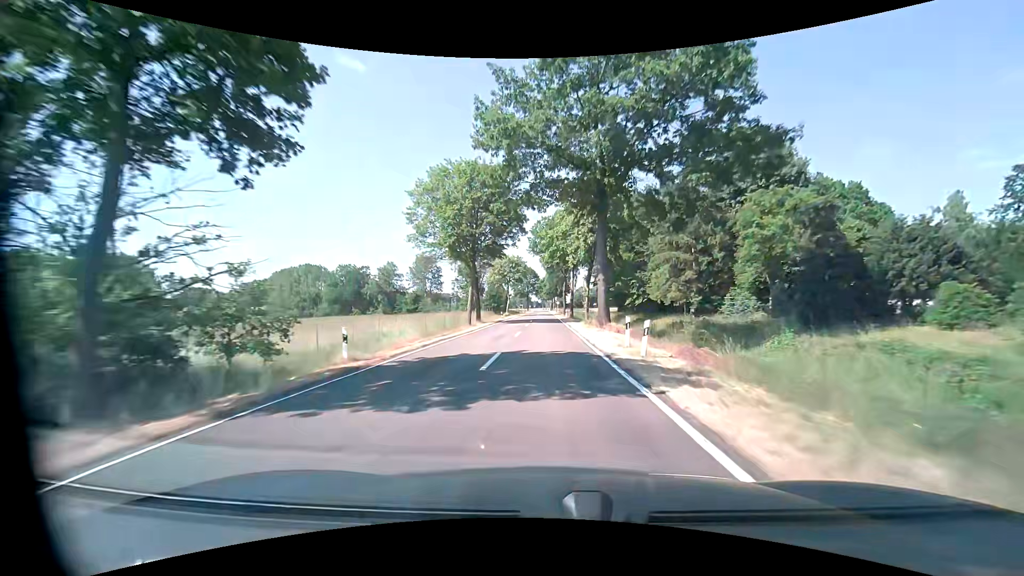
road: tertiary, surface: asphalt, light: Day
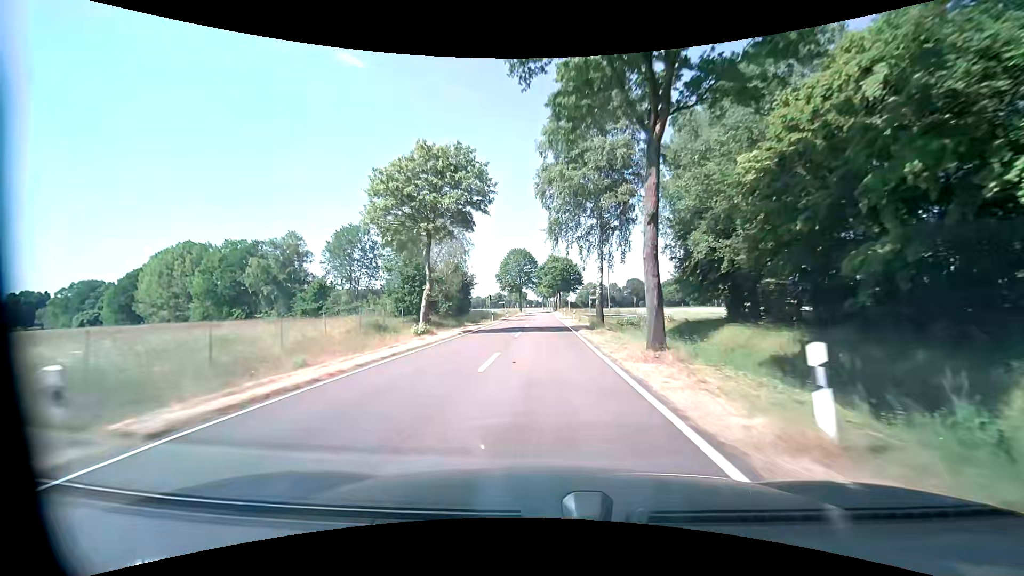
(-0.3, +59.2) m; 0°
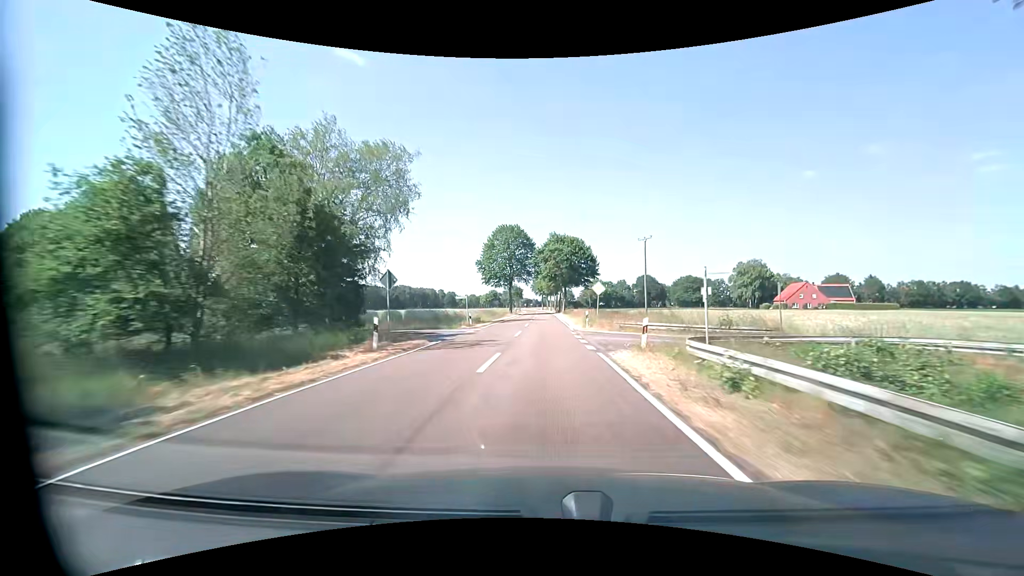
(0.0, +35.6) m; 0°
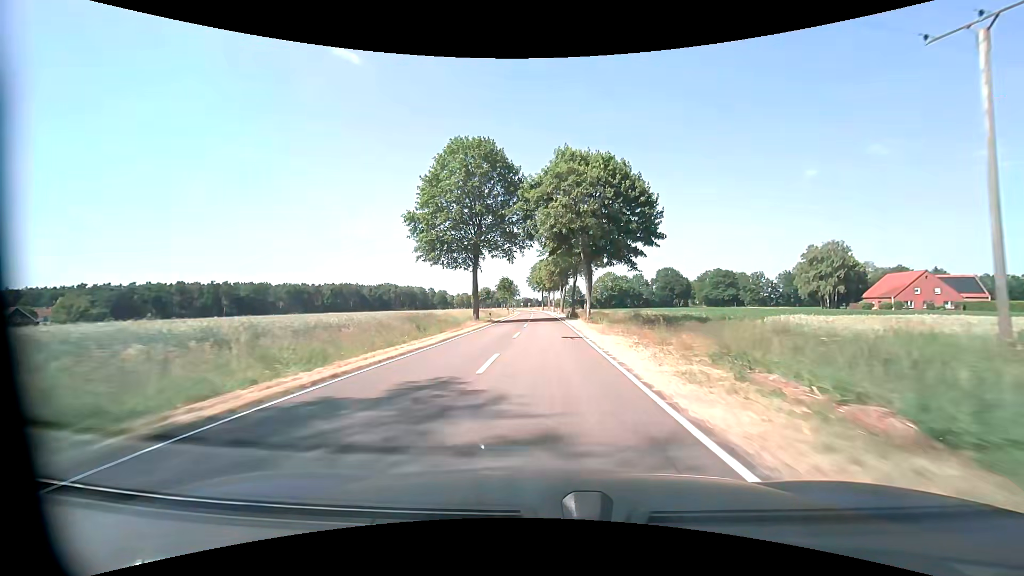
(+0.2, +47.4) m; 0°
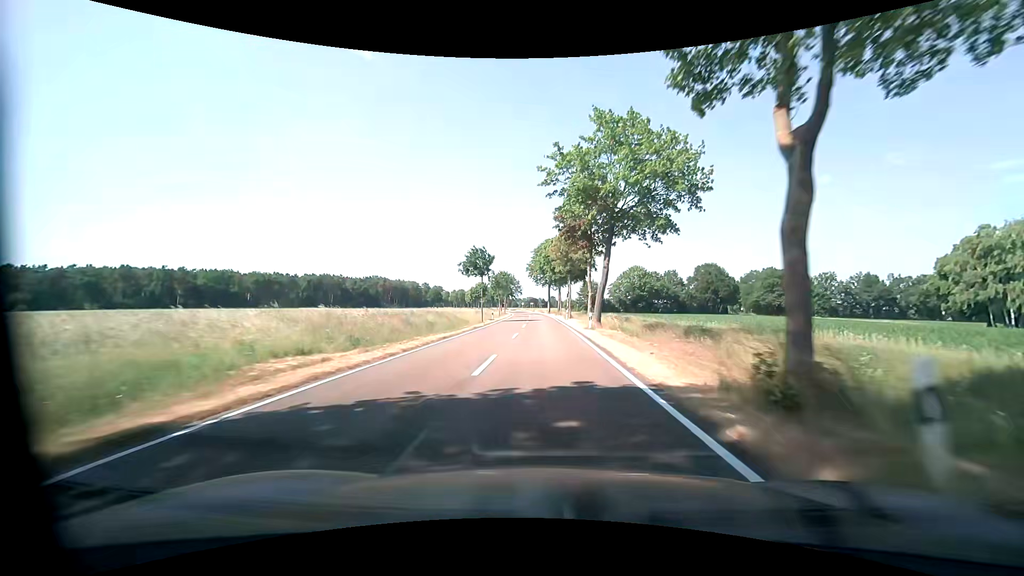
(-0.3, +47.3) m; -1°
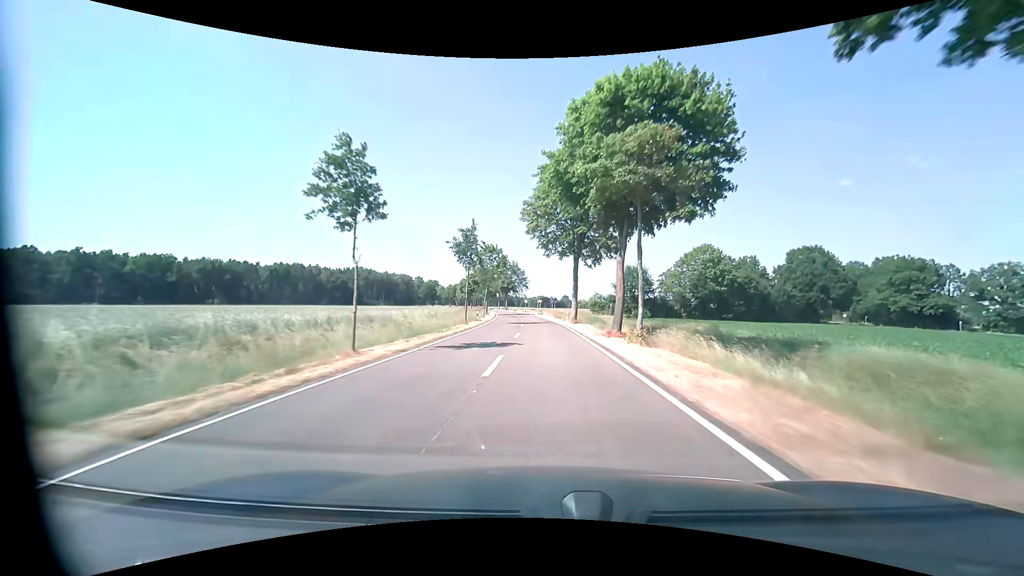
(-0.5, +59.1) m; -1°
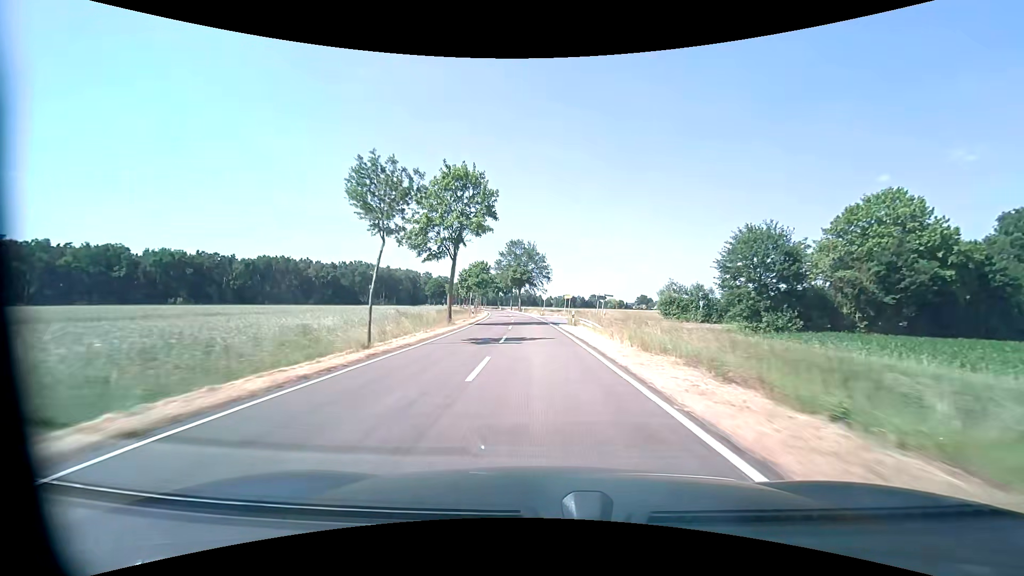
(-0.7, +47.3) m; -3°
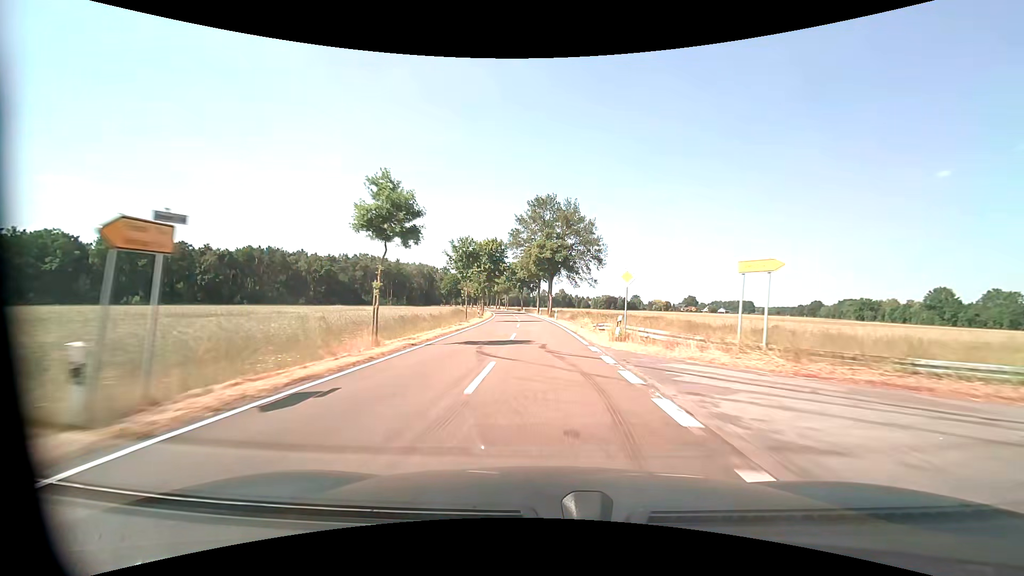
(-1.8, +47.4) m; -4°
(0, +10) (0, +20) (0, +30) (-1, +40) (-1, +50) (-2, +60) (-3, +70) (-4, +80) (-5, +90) (-6, +100) m
